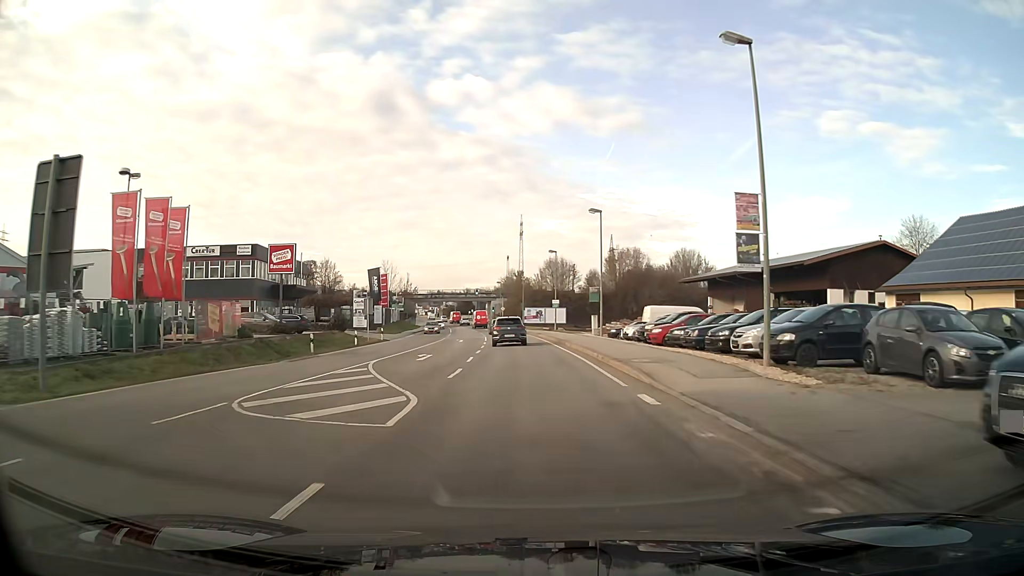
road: primary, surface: asphalt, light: Day
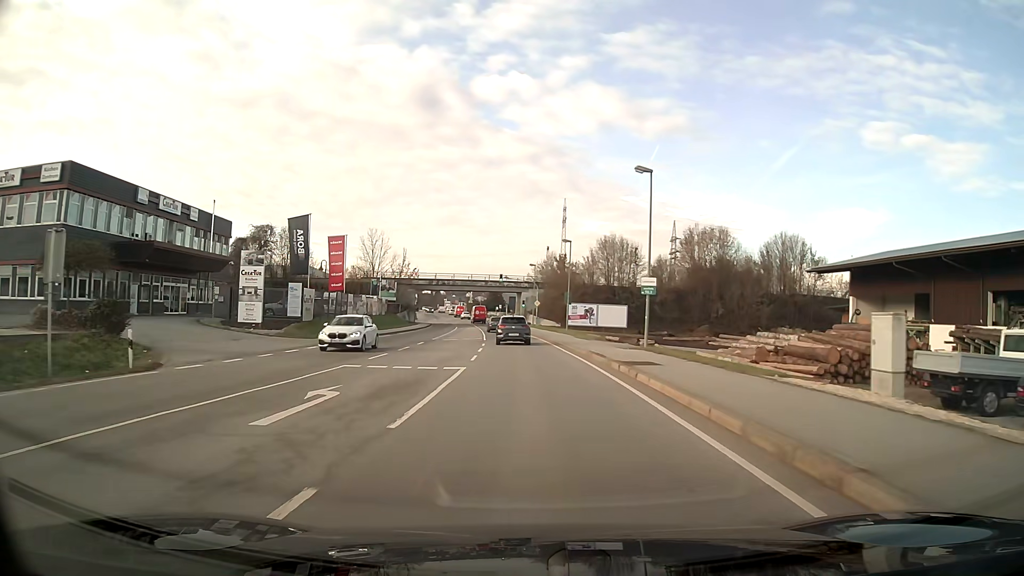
(-0.9, +37.8) m; -3°
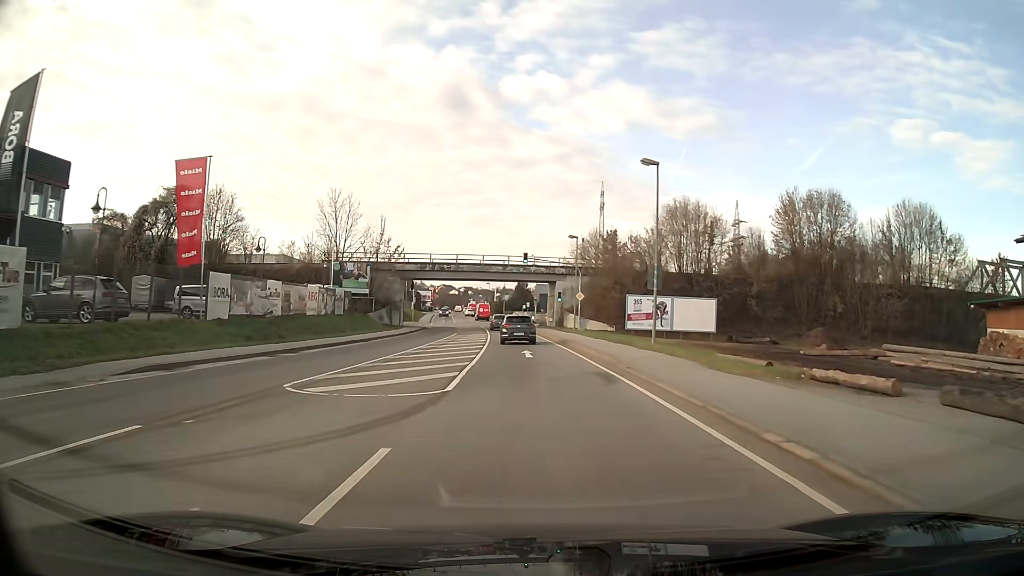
(-0.7, +29.9) m; -3°
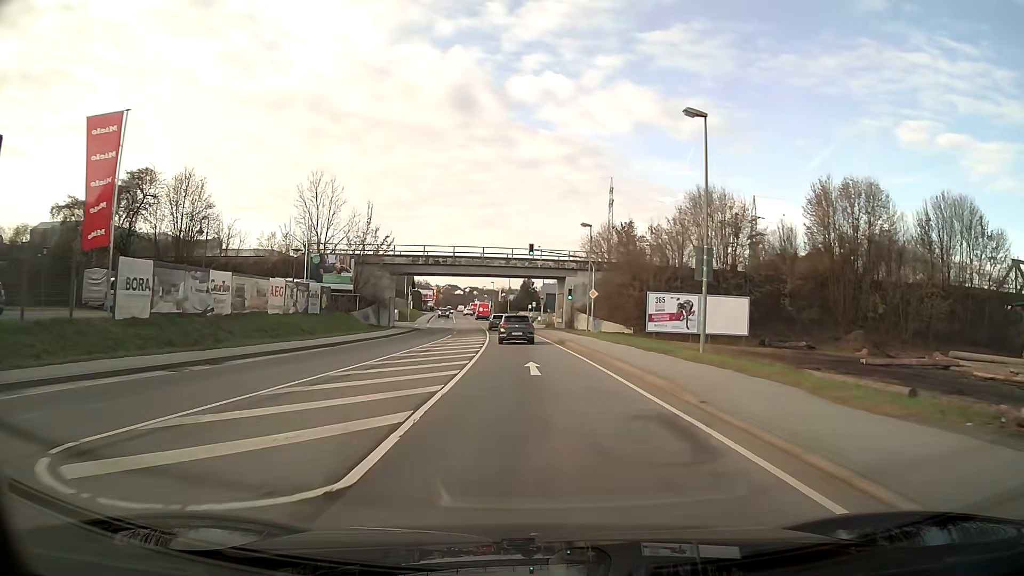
(0.0, +7.4) m; 0°
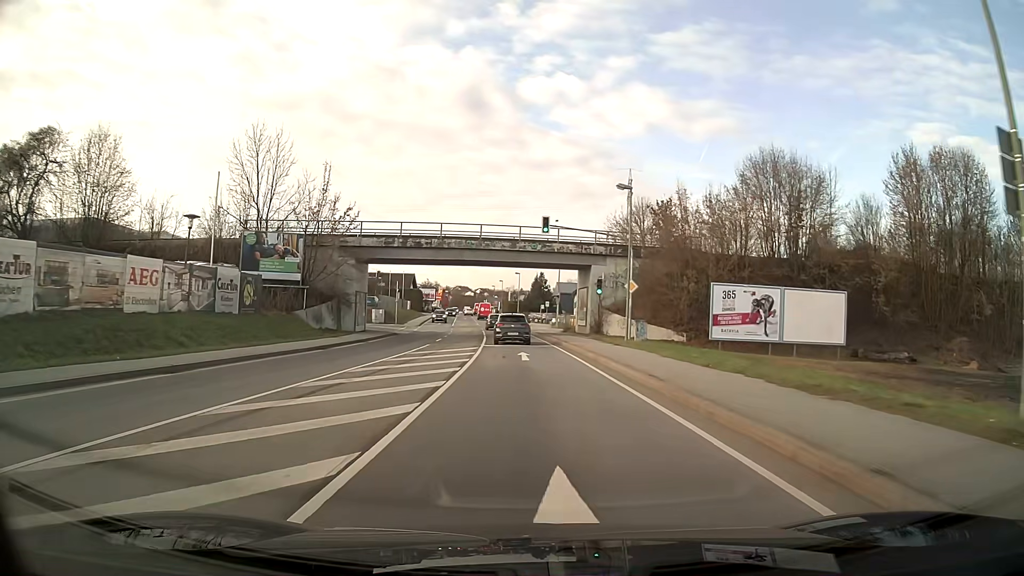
(-0.1, +14.8) m; -1°
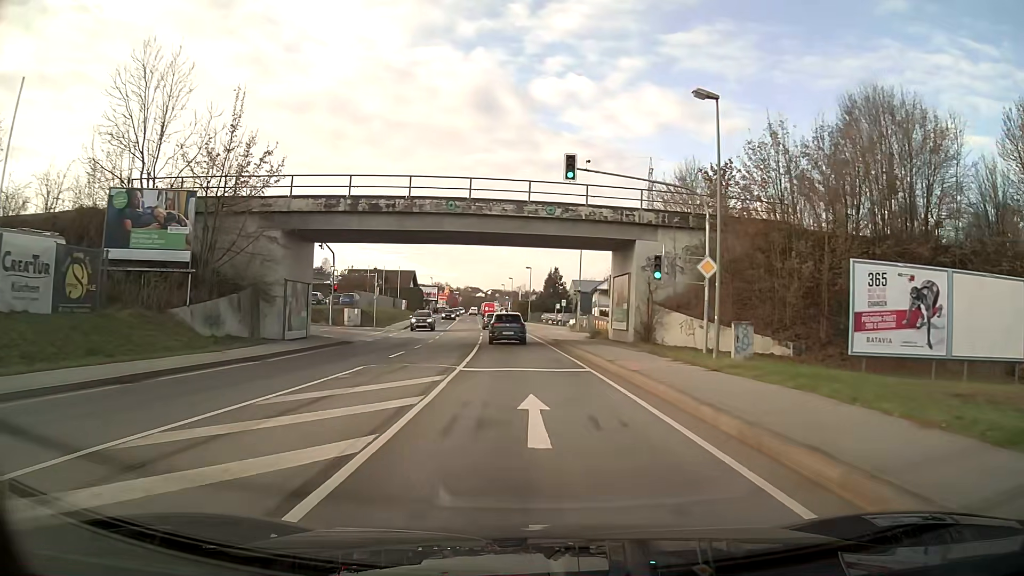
(-0.1, +14.7) m; -1°
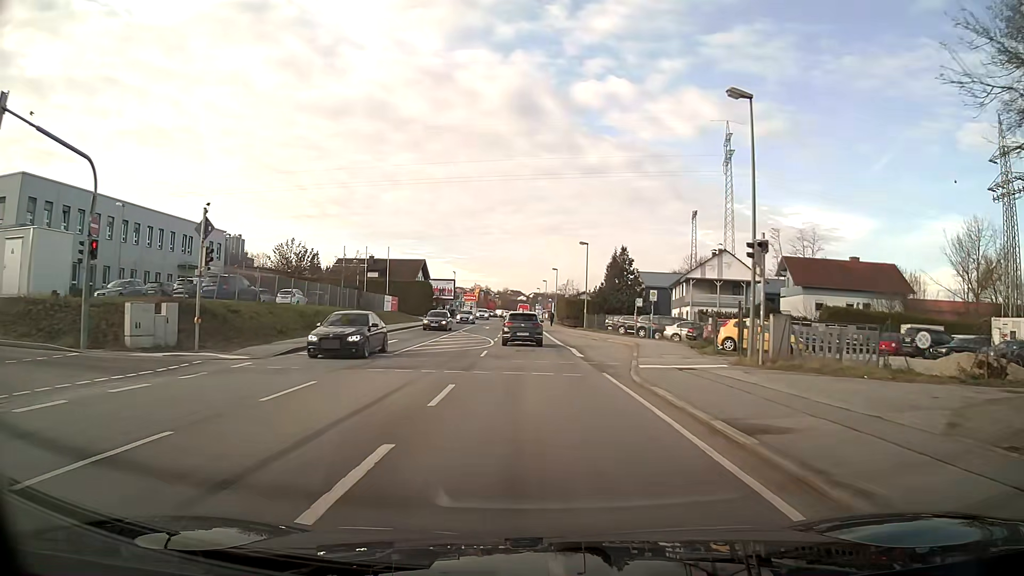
(-1.3, +36.0) m; -4°
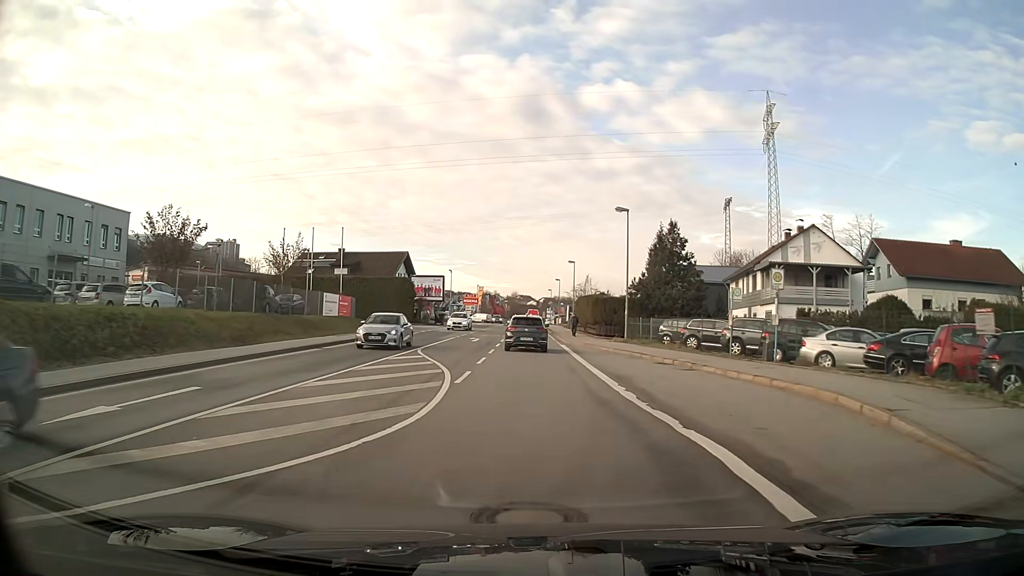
(0.0, +21.0) m; 0°
